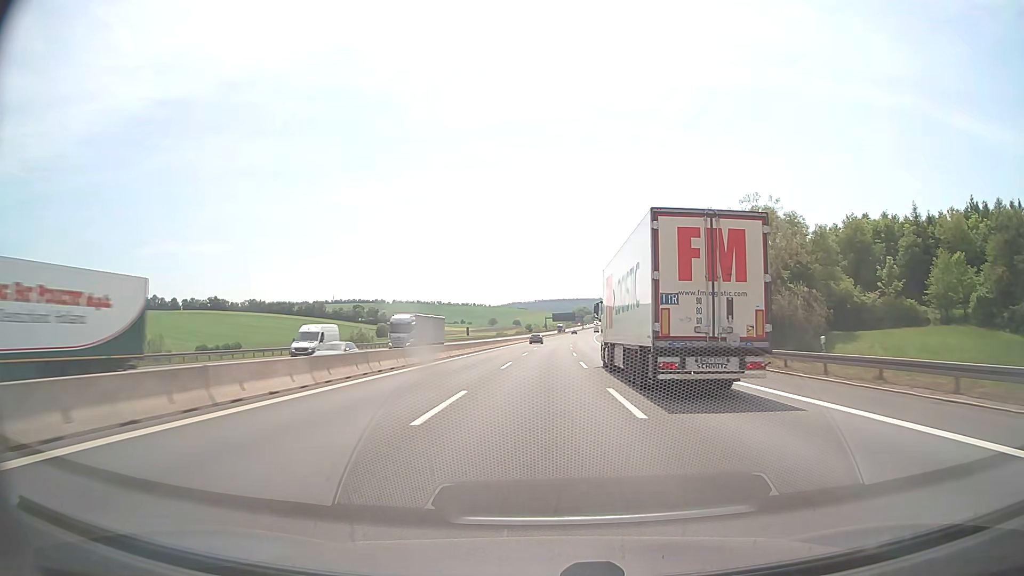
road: motorway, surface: asphalt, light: Day
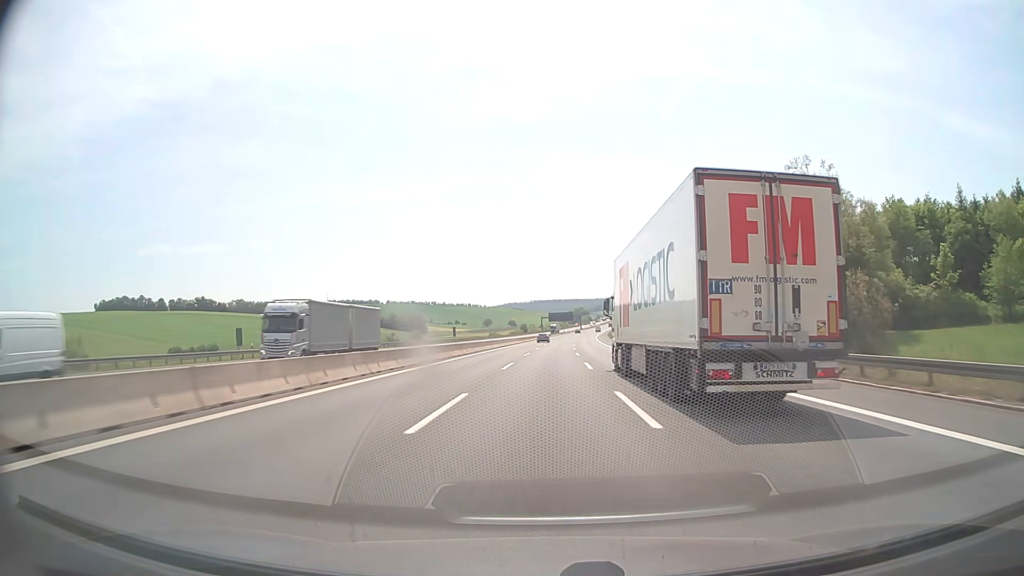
(0.0, +18.7) m; 0°
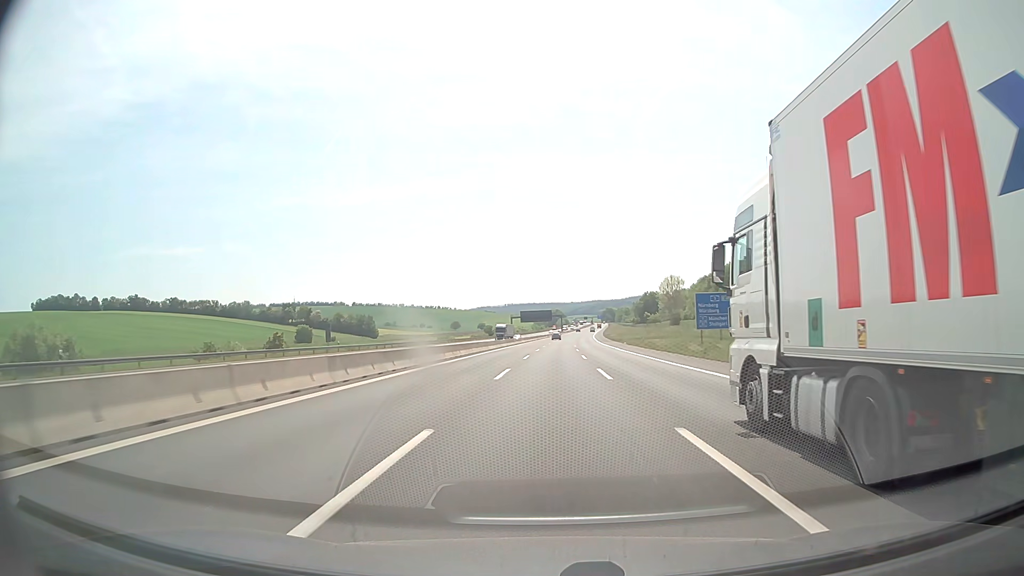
(+1.8, +77.2) m; +2°
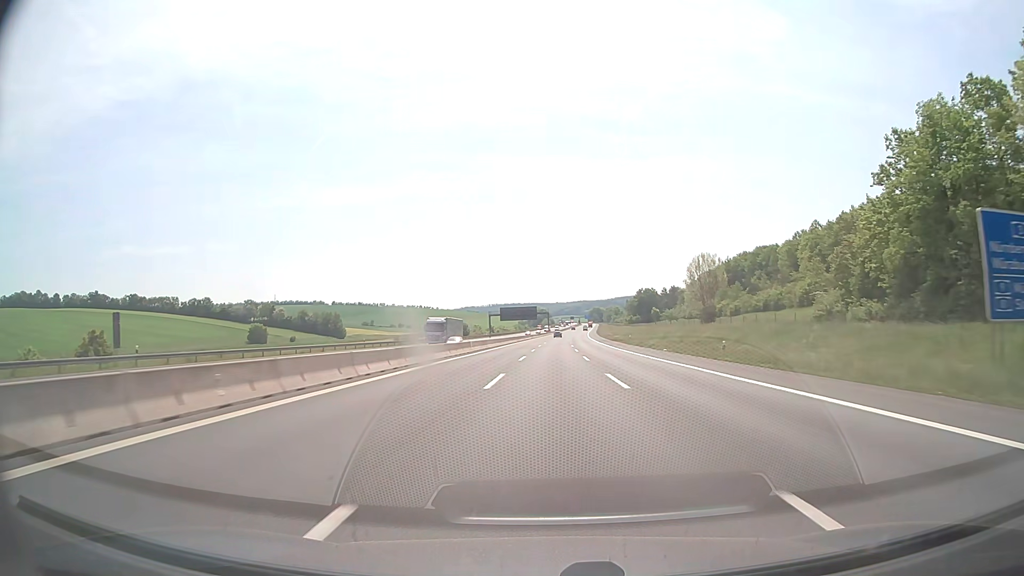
(+0.4, +39.8) m; +1°
